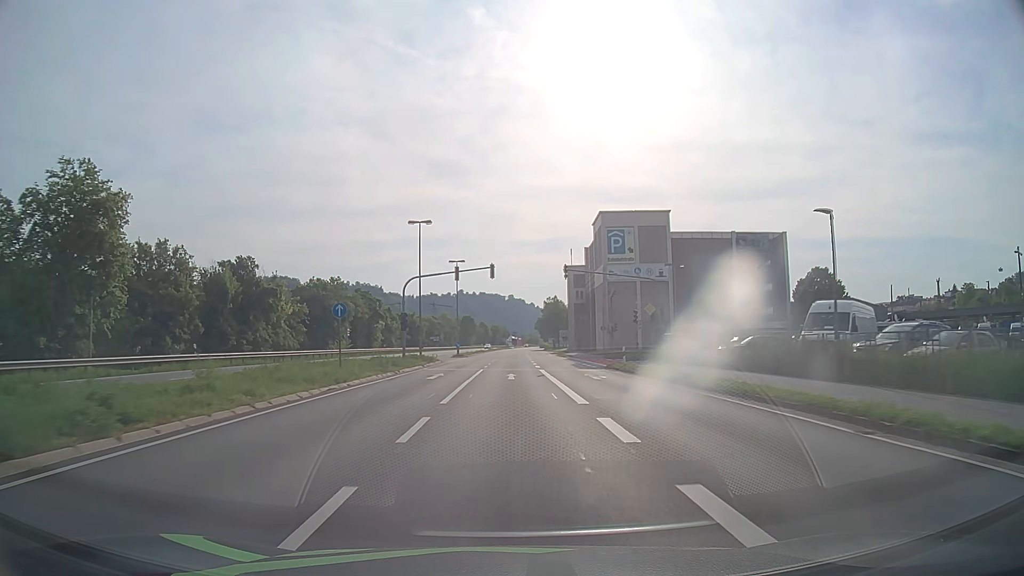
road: primary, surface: asphalt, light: Day
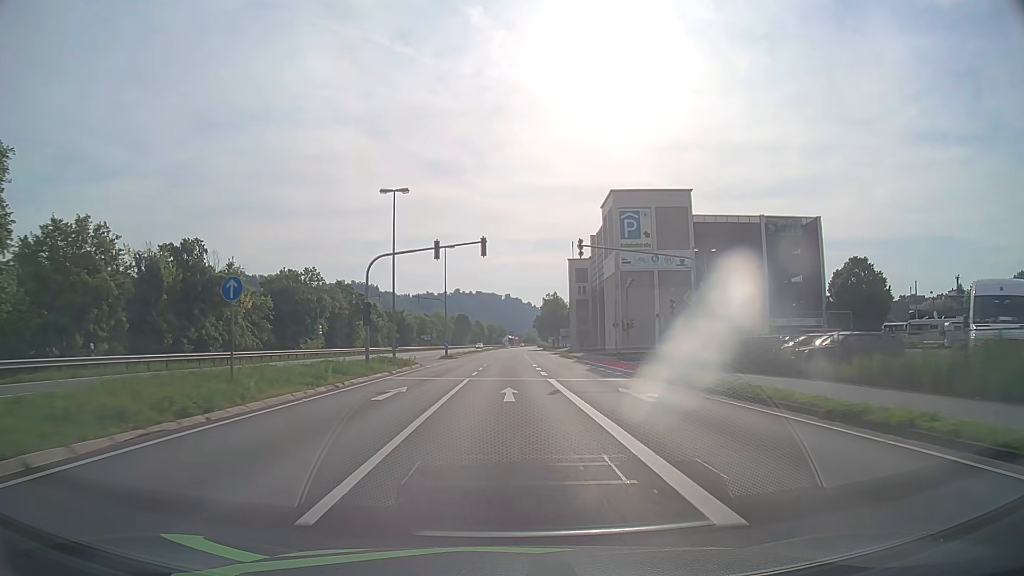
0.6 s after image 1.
(0.0, +10.2) m; 0°
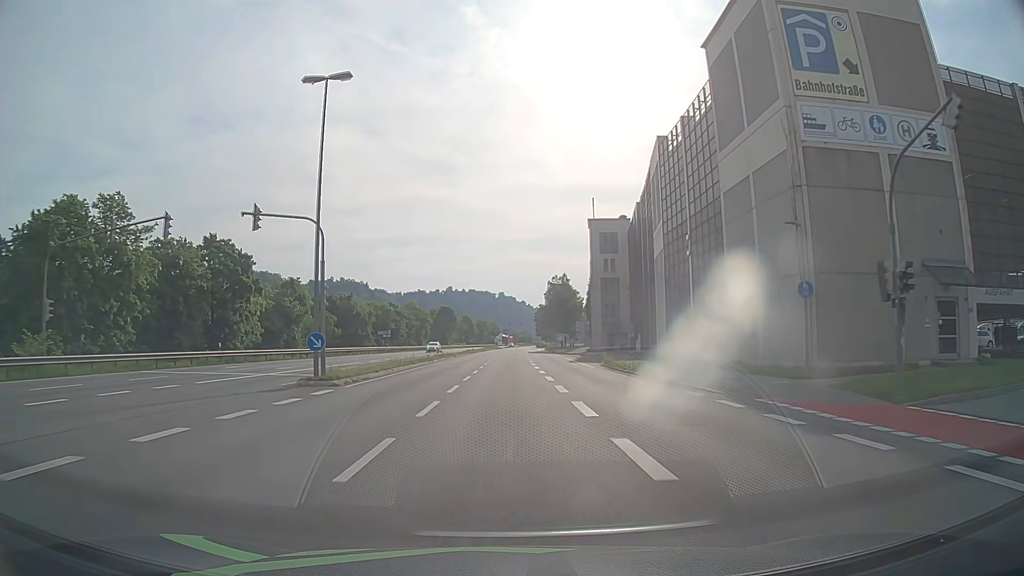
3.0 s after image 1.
(+0.1, +41.1) m; 0°
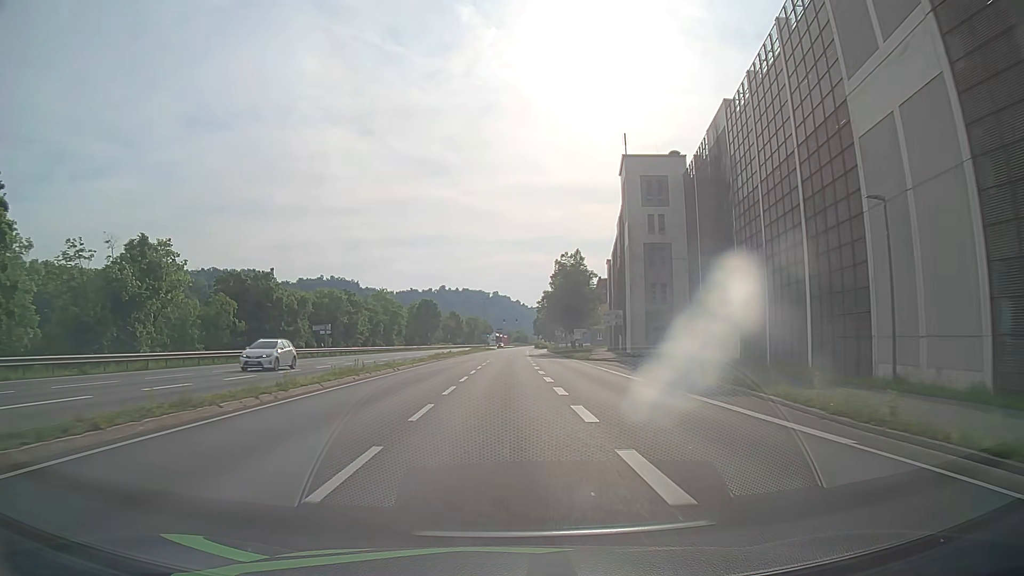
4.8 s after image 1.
(+0.1, +30.9) m; +1°
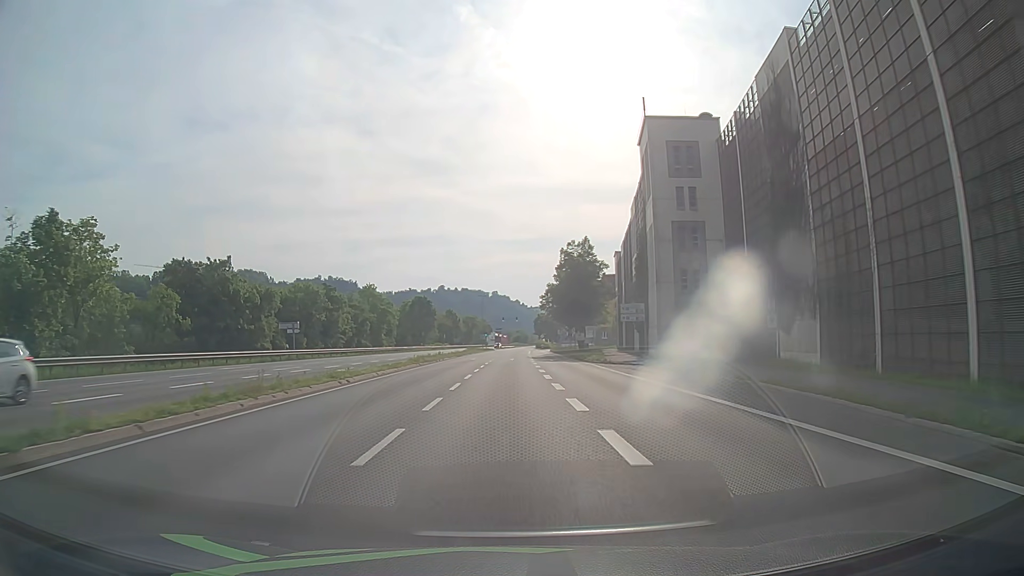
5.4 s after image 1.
(0.0, +10.3) m; +1°
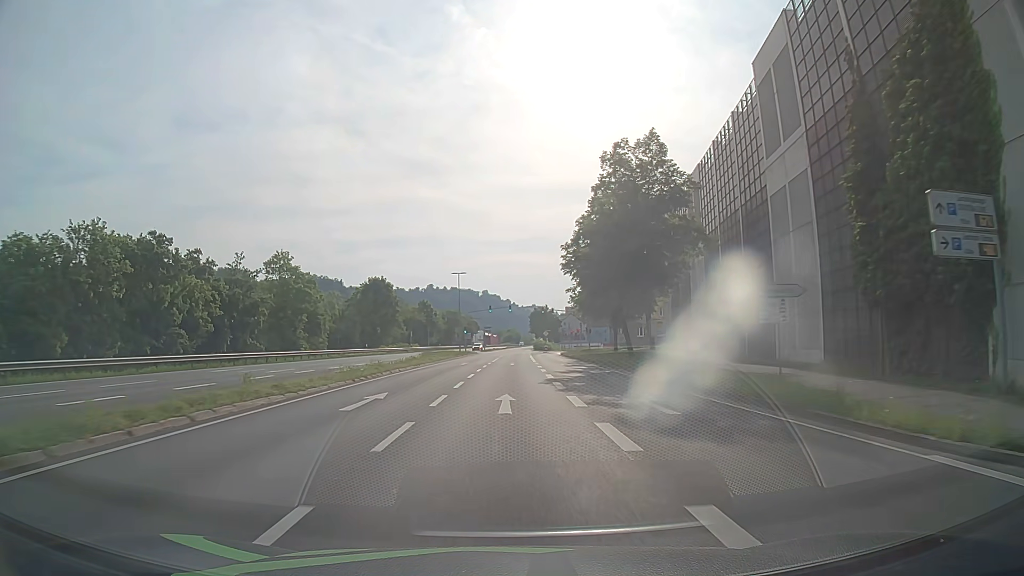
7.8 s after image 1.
(+0.1, +41.0) m; +1°
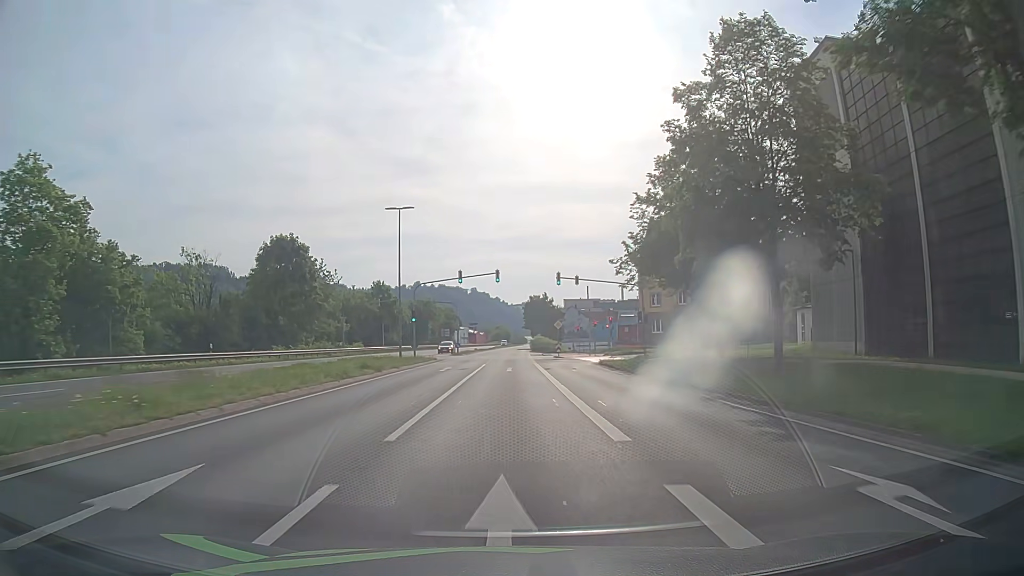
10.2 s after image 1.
(+0.5, +41.2) m; +1°
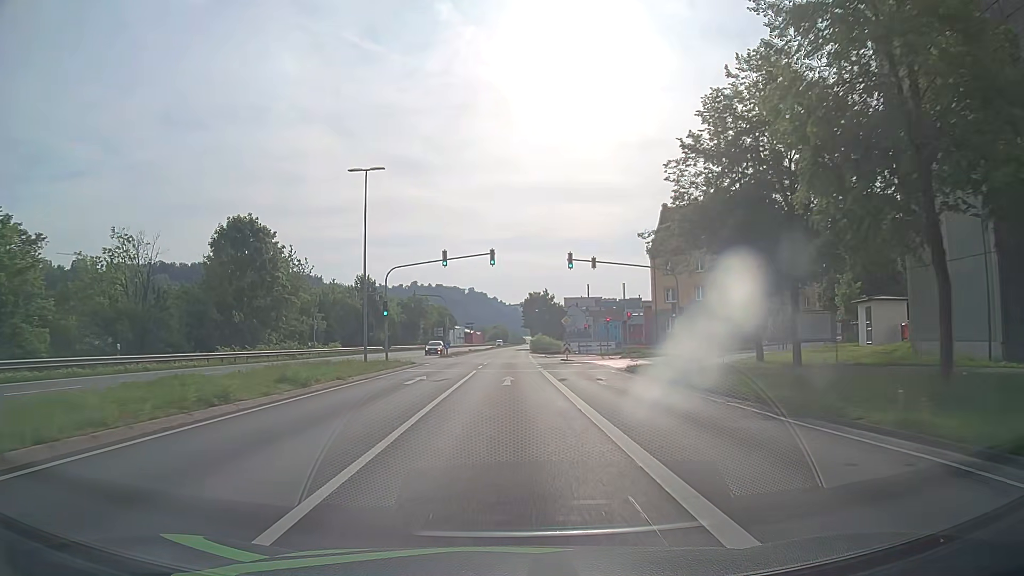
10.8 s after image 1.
(-0.1, +10.4) m; 0°
(0, +10) (0, +20) (0, +30) (0, +40) (0, +50) (0, +60) (0, +70) (0, +80) (0, +90) (+1, +100) m
